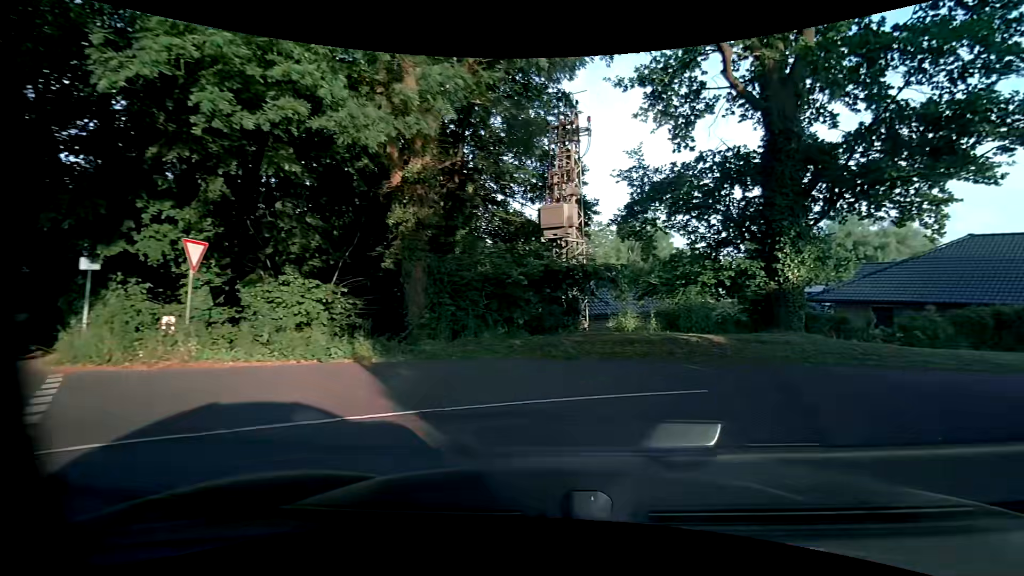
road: secondary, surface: asphalt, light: Day
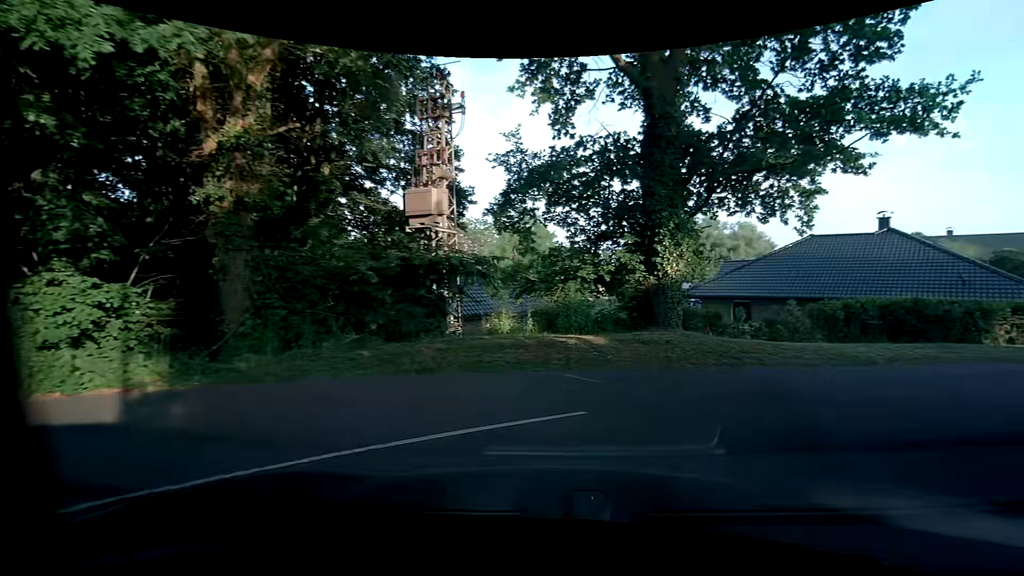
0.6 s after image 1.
(+0.2, +2.1) m; +12°
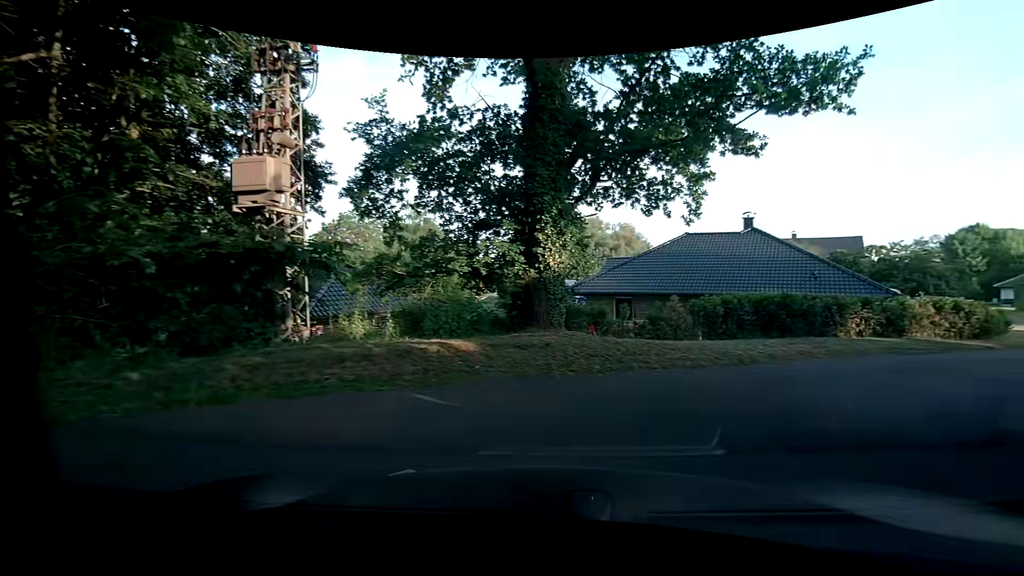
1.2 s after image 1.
(+0.3, +2.1) m; +14°
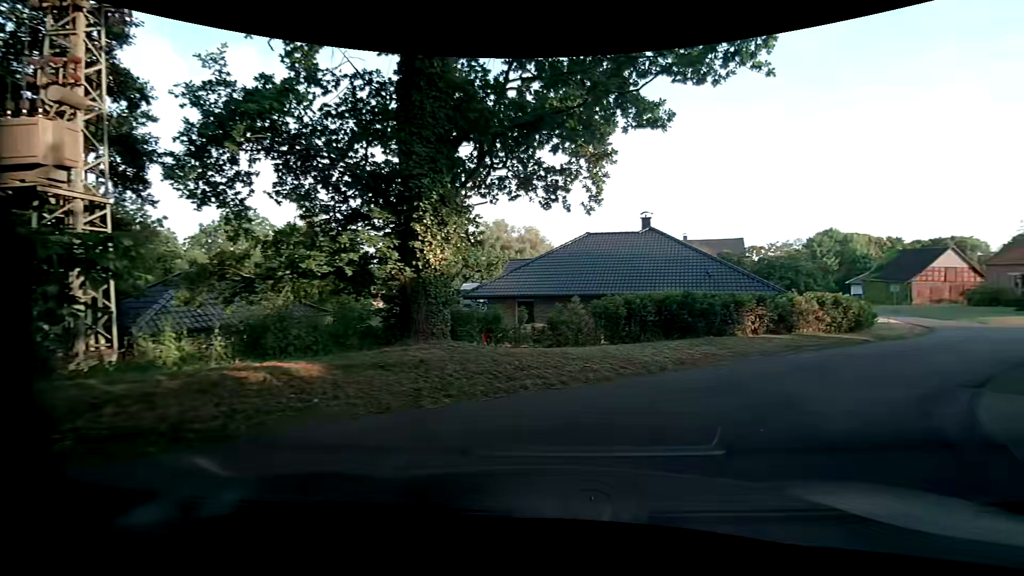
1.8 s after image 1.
(+0.2, +2.0) m; +9°
